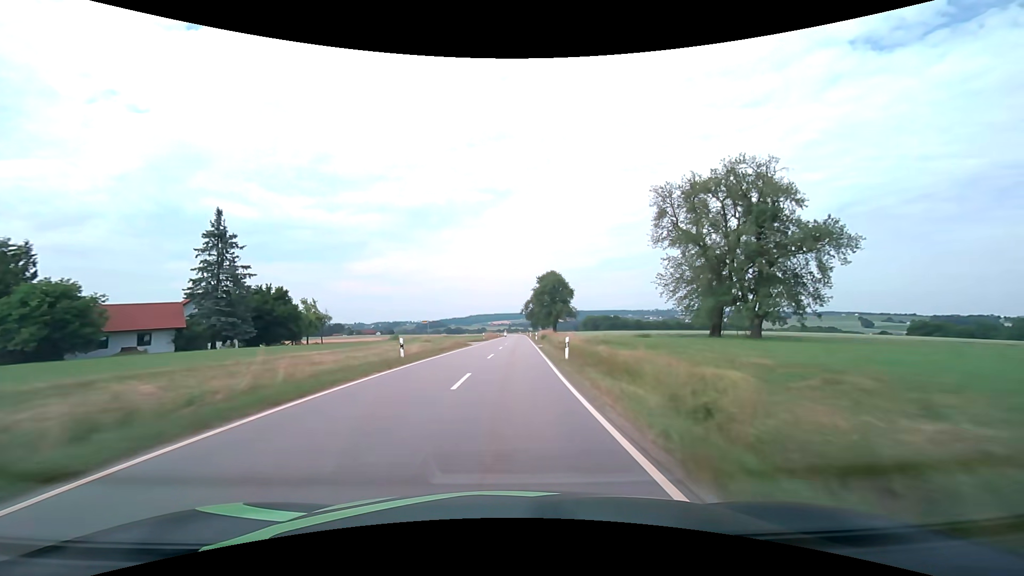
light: Day
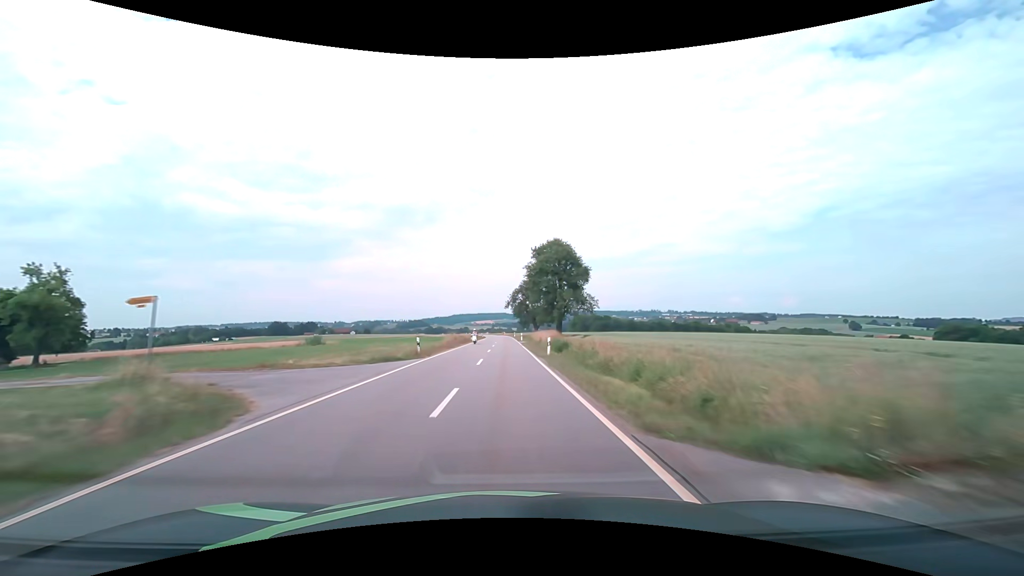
(+0.7, +39.9) m; +2°
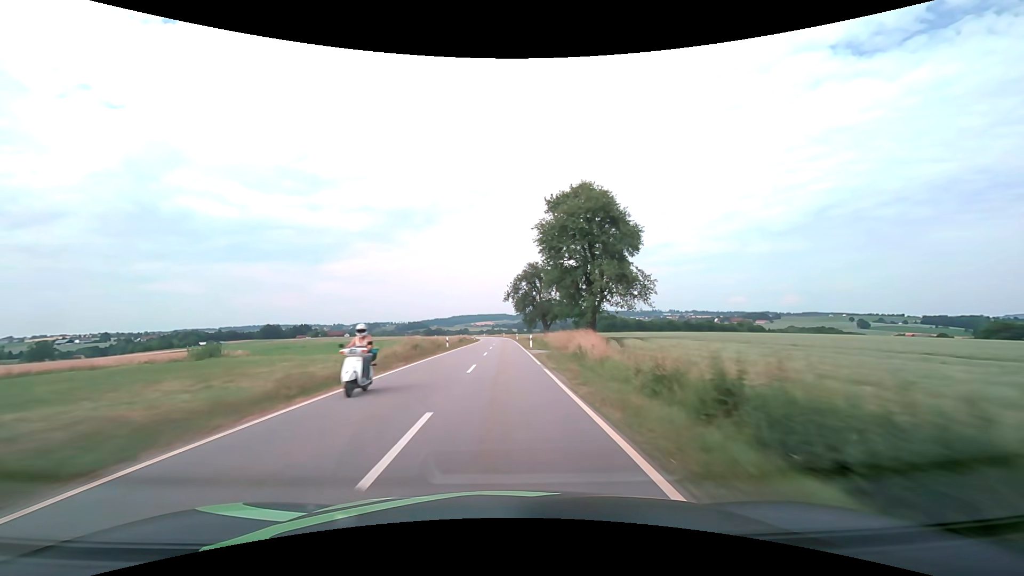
(+0.1, +28.0) m; 0°
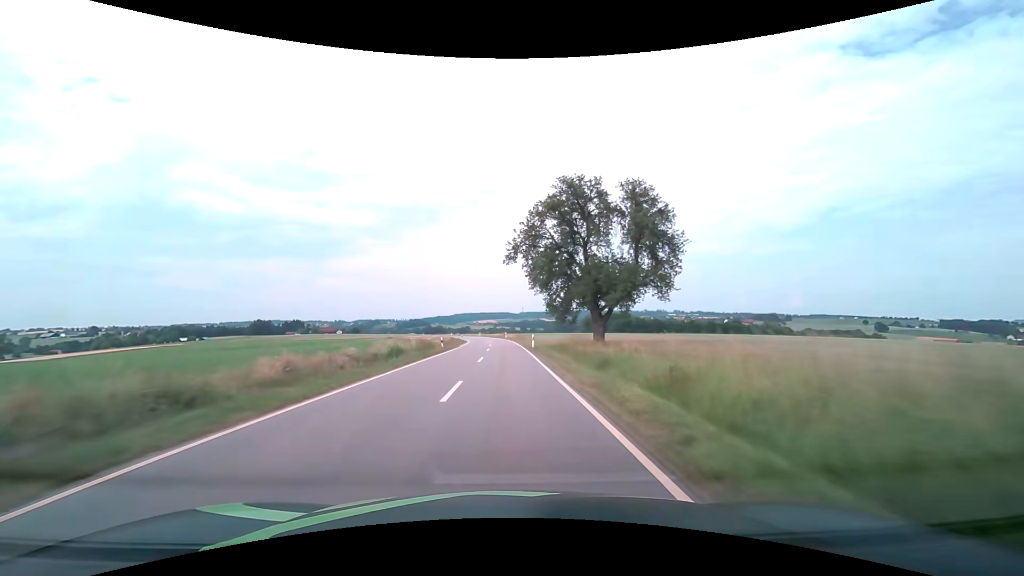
(-0.2, +43.9) m; 0°
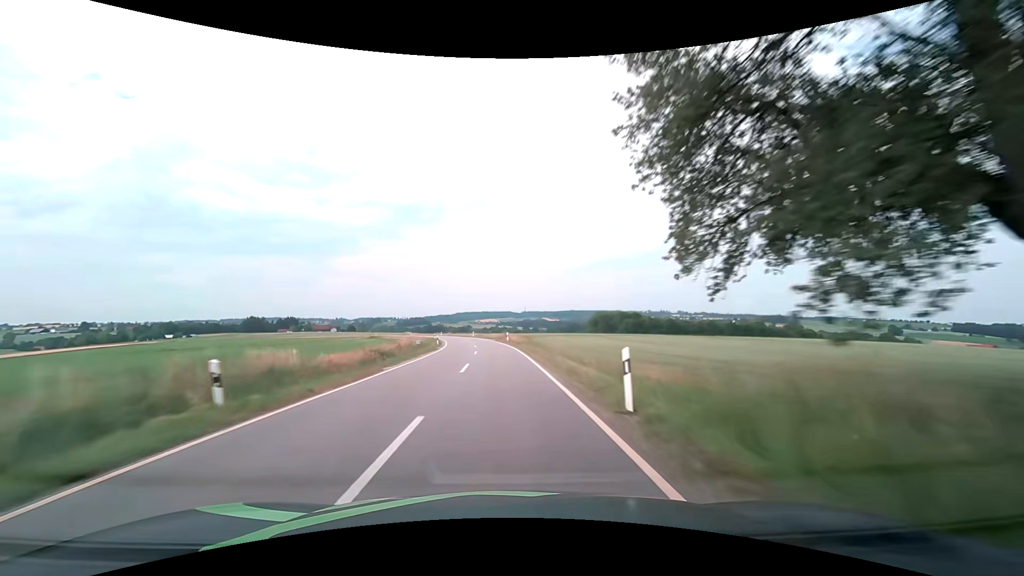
(0.0, +30.1) m; 0°
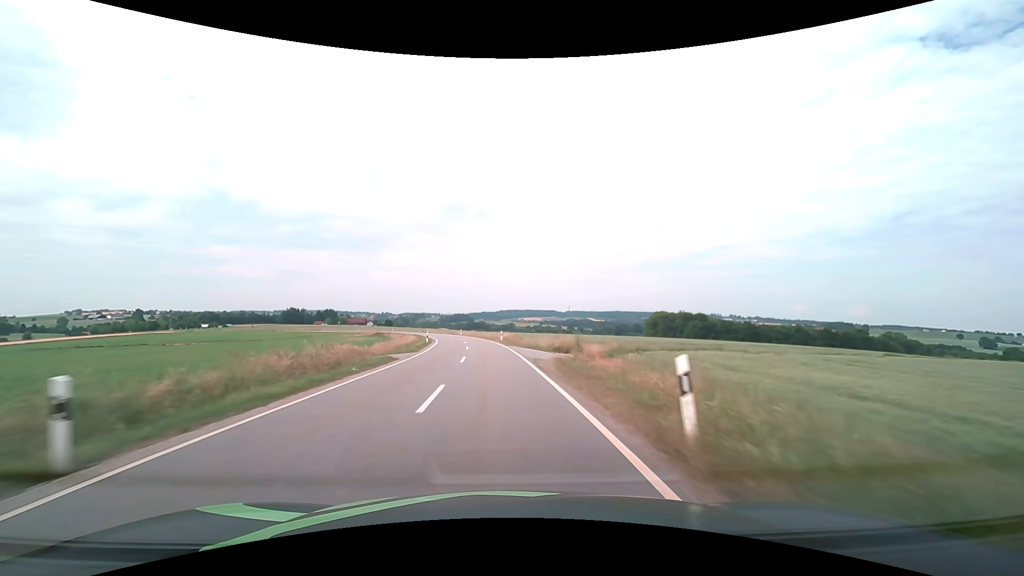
(-1.4, +44.4) m; -5°
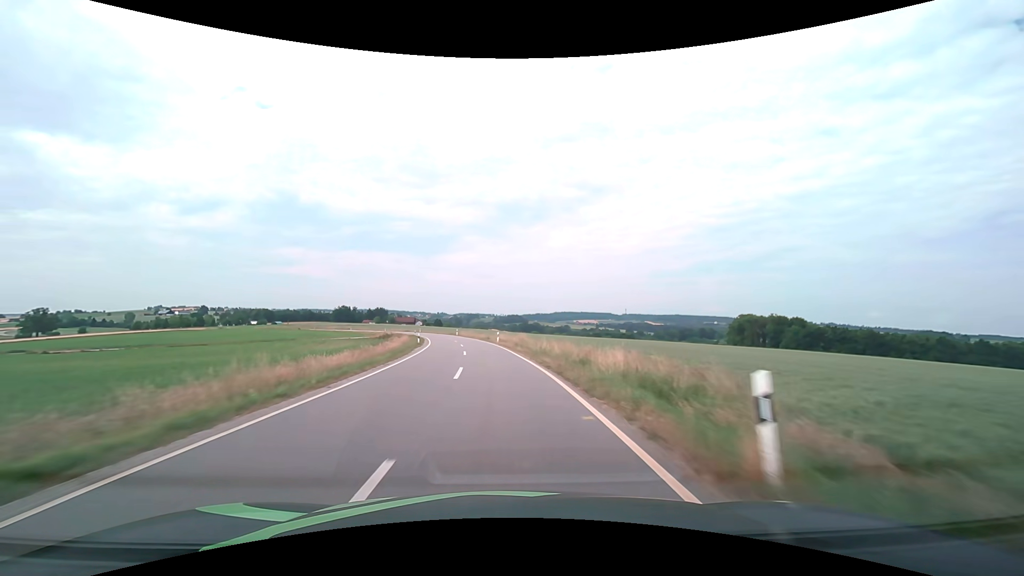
(-2.3, +43.2) m; -6°
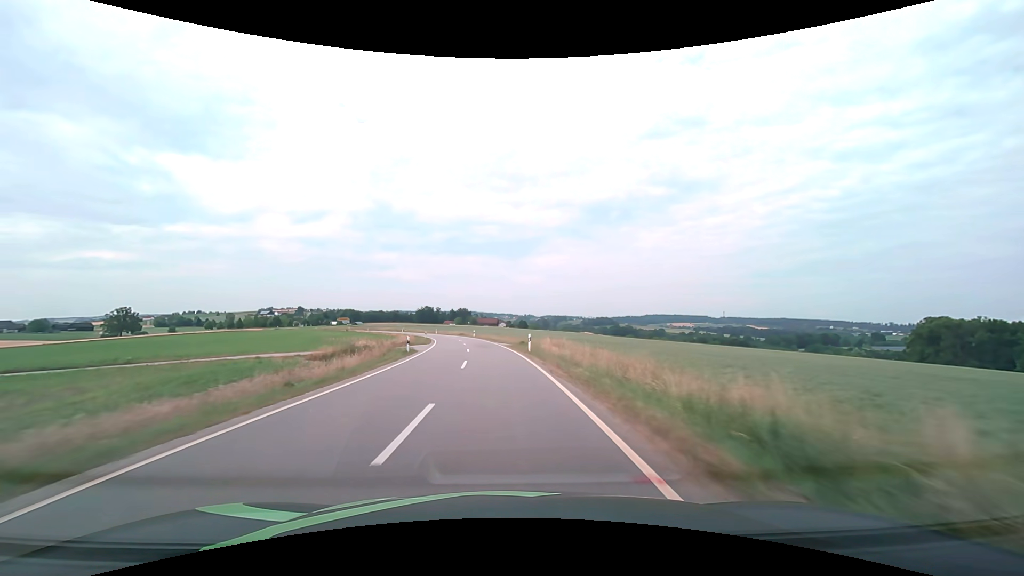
(-4.7, +56.9) m; -10°
(0, +10) (-1, +20) (-1, +30) (-2, +40) (-3, +50) (-5, +60) (-6, +70) (-8, +79) (-11, +89) (-13, +99) m
